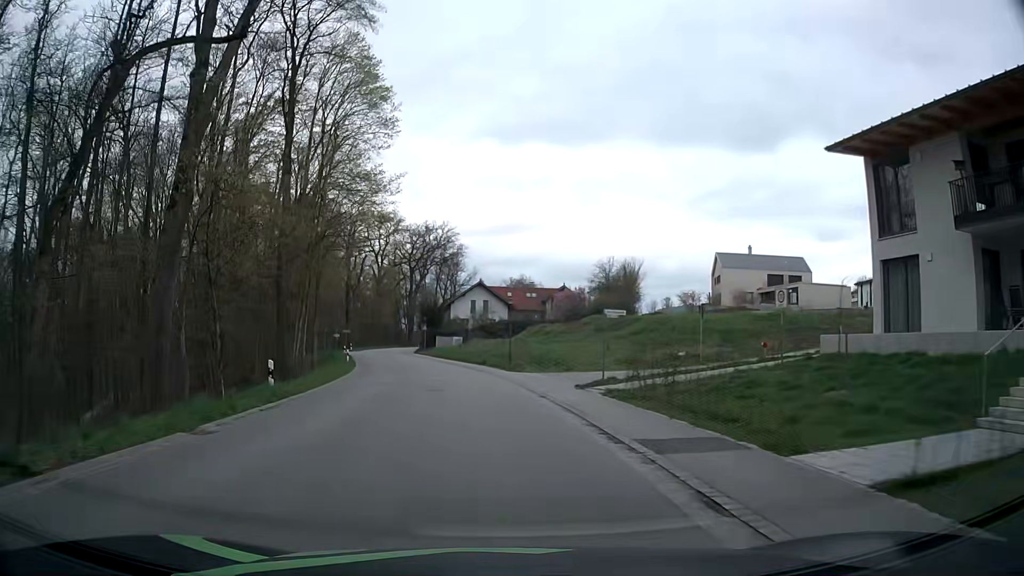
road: tertiary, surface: asphalt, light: Day
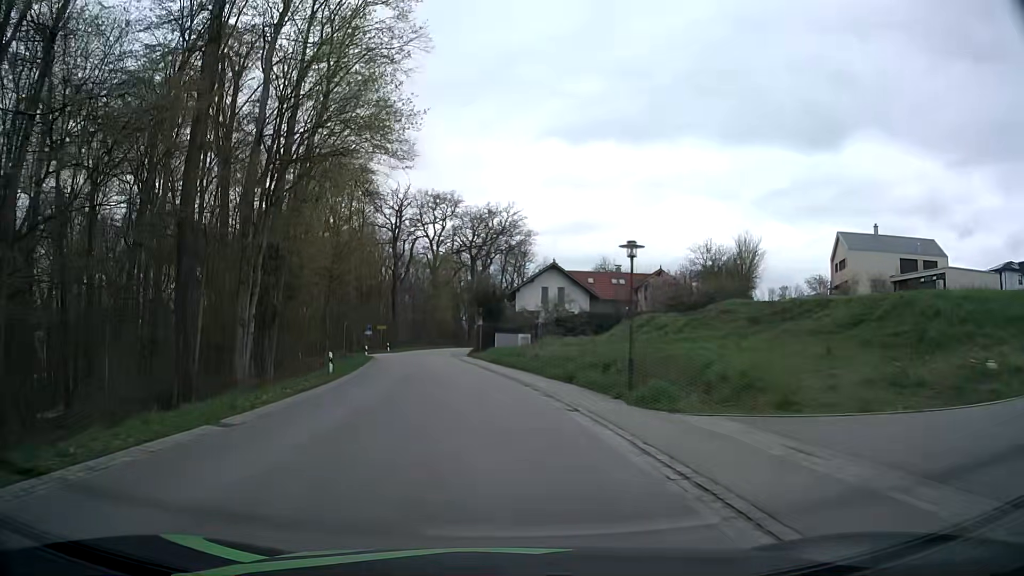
(-1.3, +20.1) m; -6°
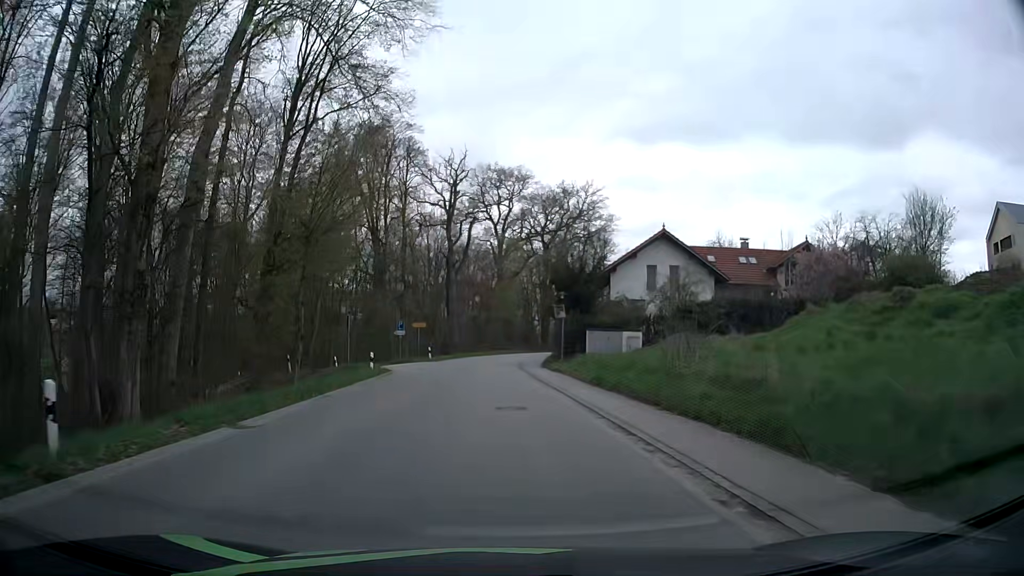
(-1.2, +21.0) m; -6°
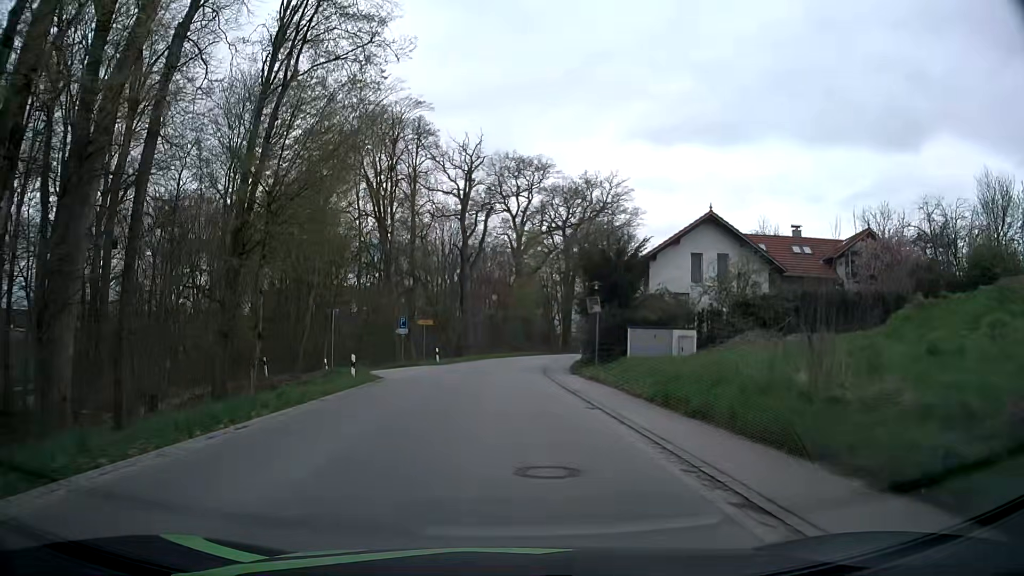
(-0.2, +7.2) m; -2°
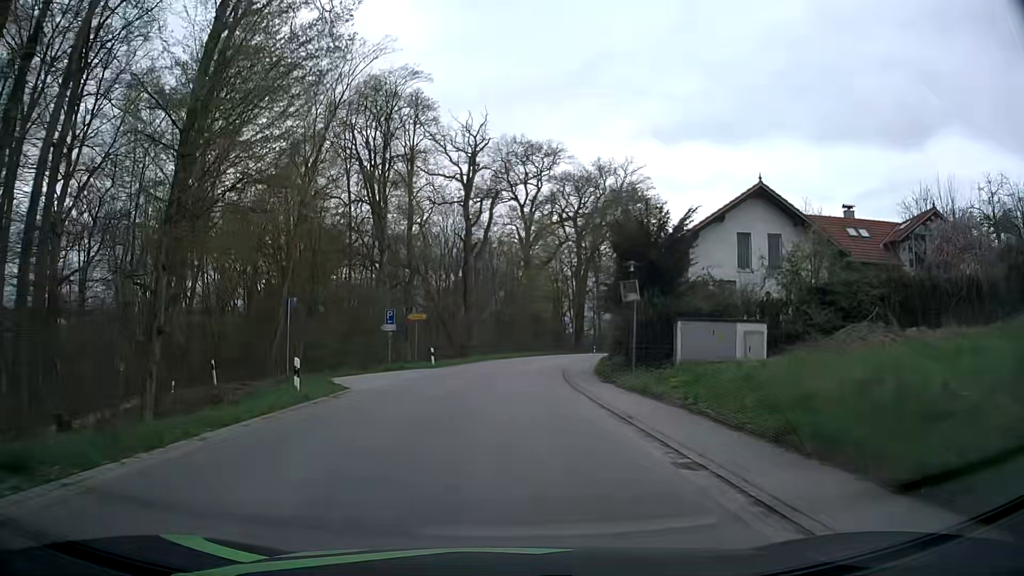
(0.0, +7.3) m; -1°
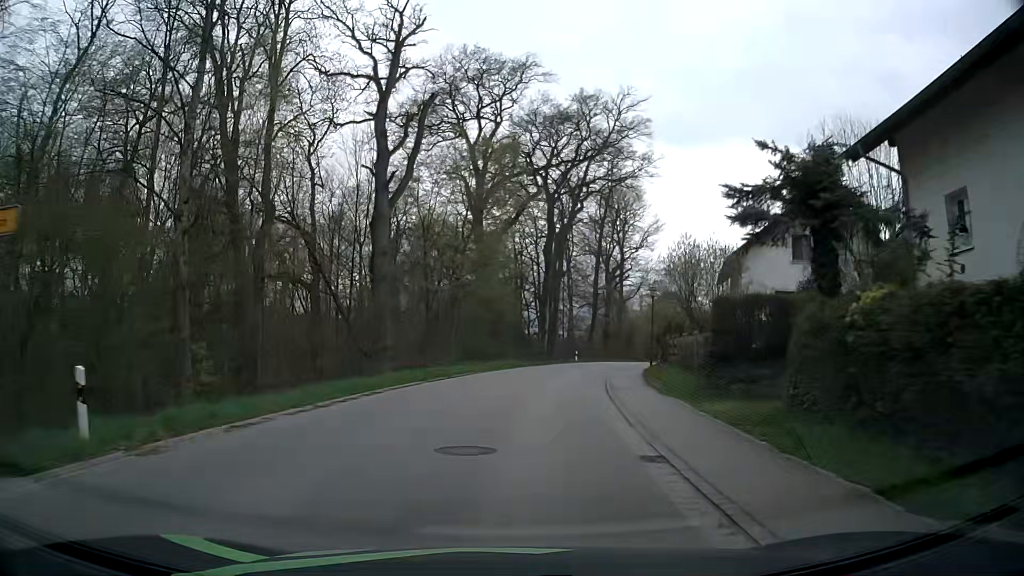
(+0.9, +29.1) m; +4°
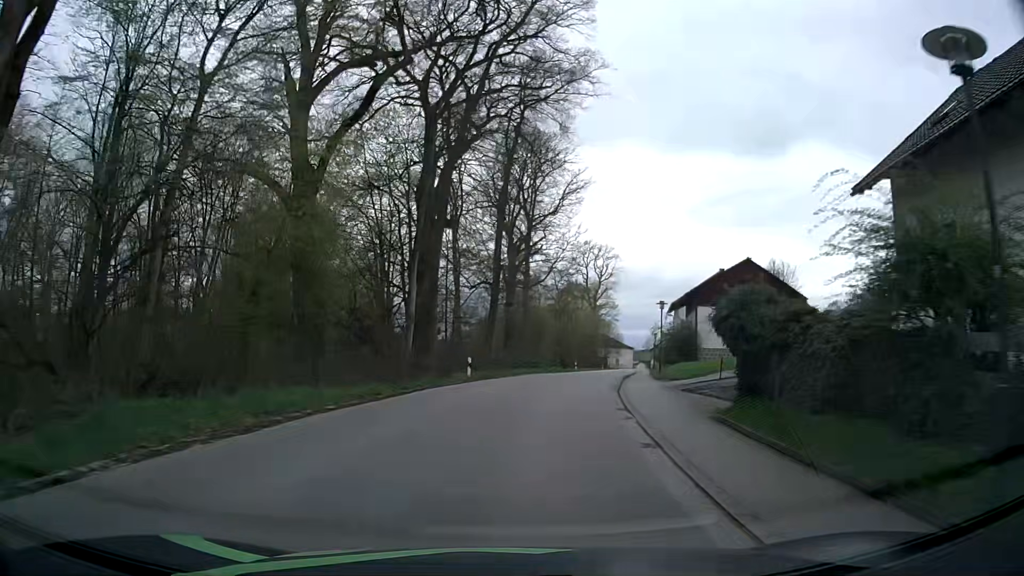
(+2.6, +27.8) m; +10°
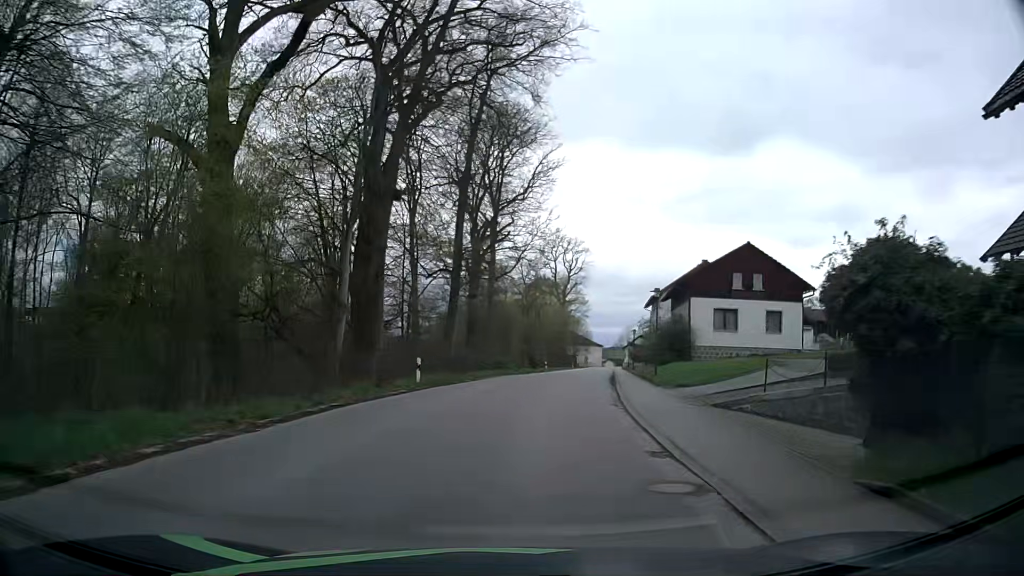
(+0.2, +6.8) m; +3°
(0, +10) (+2, +20) (+3, +30) (+5, +40) (+6, +50) (+8, +59) (+10, +69) (+12, +79) (+13, +89) (+15, +99) m
